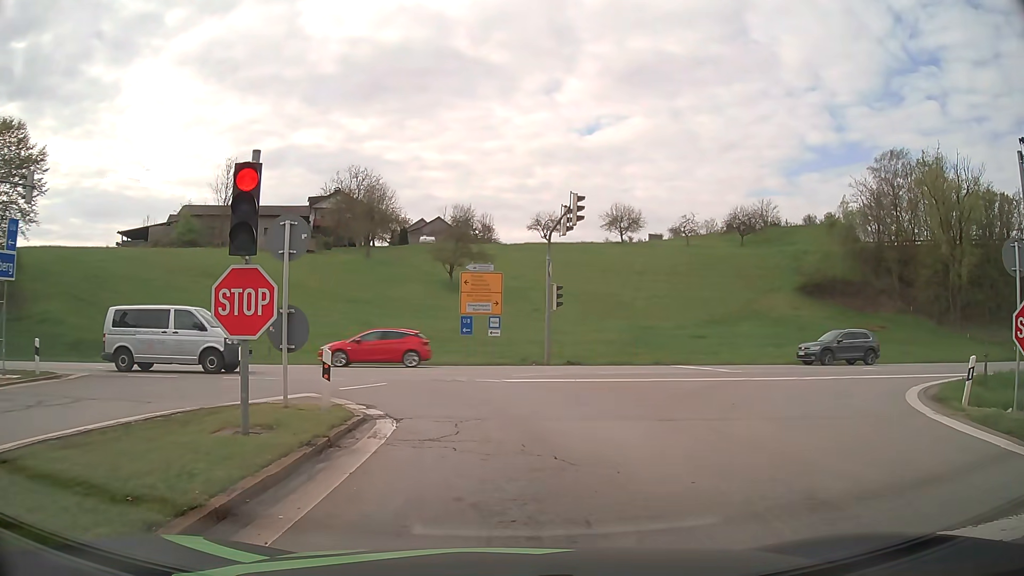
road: motorway_link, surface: asphalt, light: Day
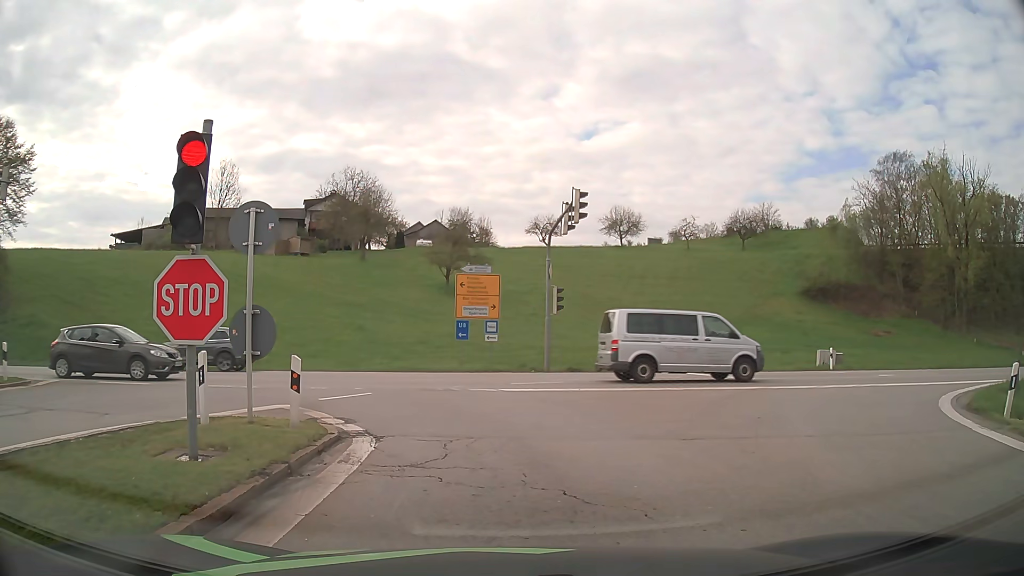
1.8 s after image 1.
(0.0, +1.3) m; -2°
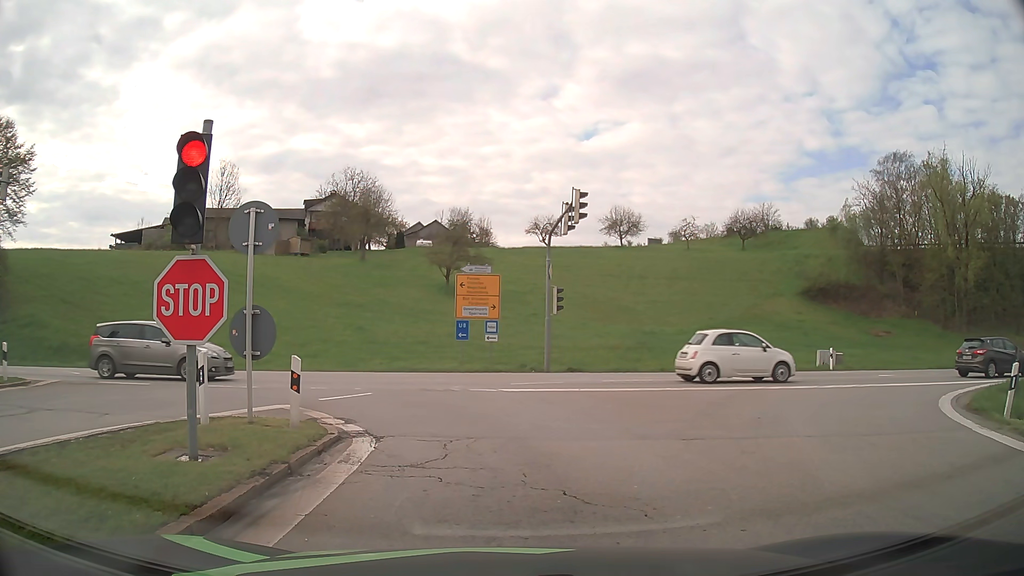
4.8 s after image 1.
(0.0, +0.1) m; 0°
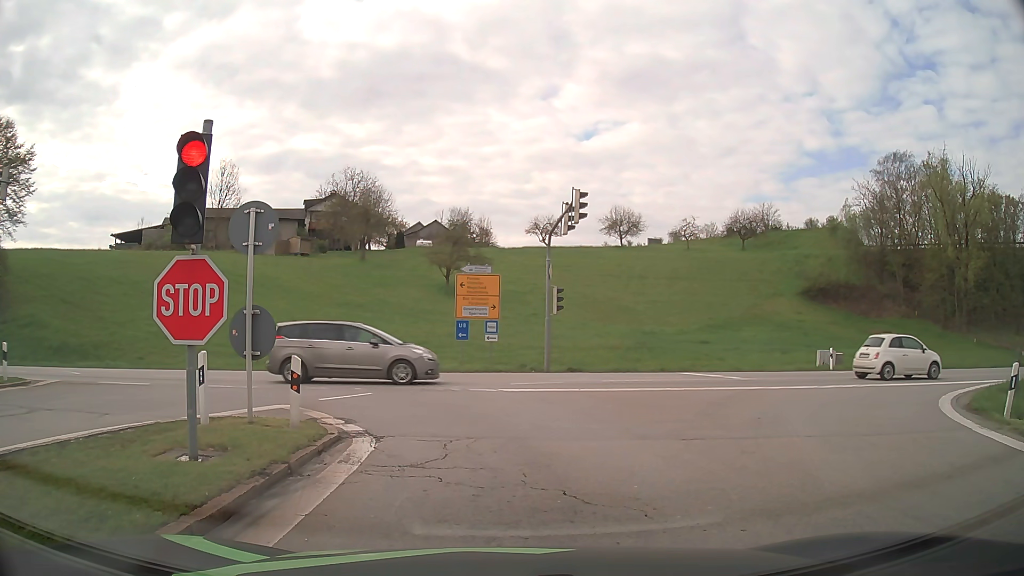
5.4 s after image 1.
(0.0, 0.0) m; 0°
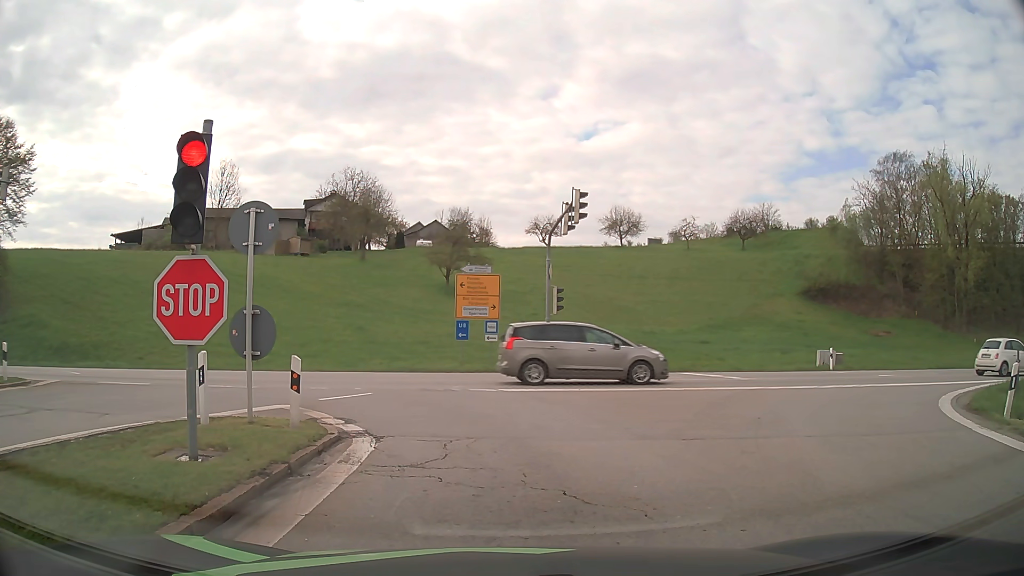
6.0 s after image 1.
(0.0, 0.0) m; 0°
